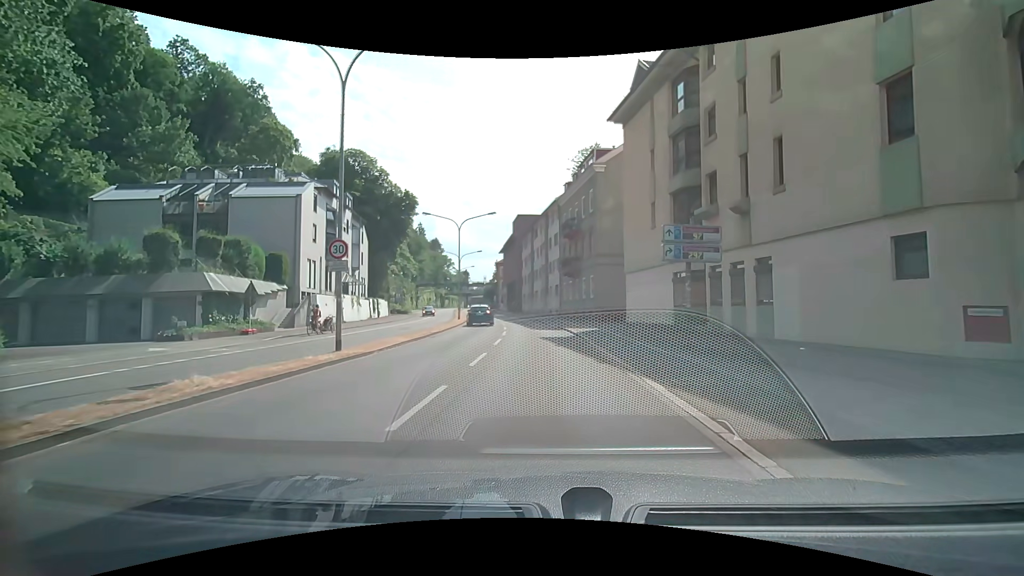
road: primary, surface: asphalt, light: Day
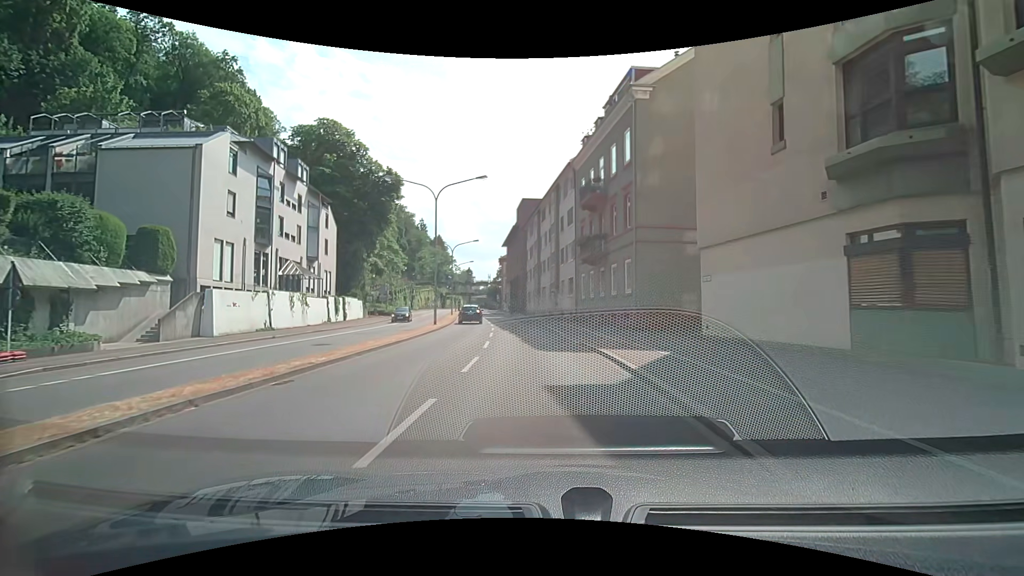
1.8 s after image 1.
(0.0, +13.4) m; -1°
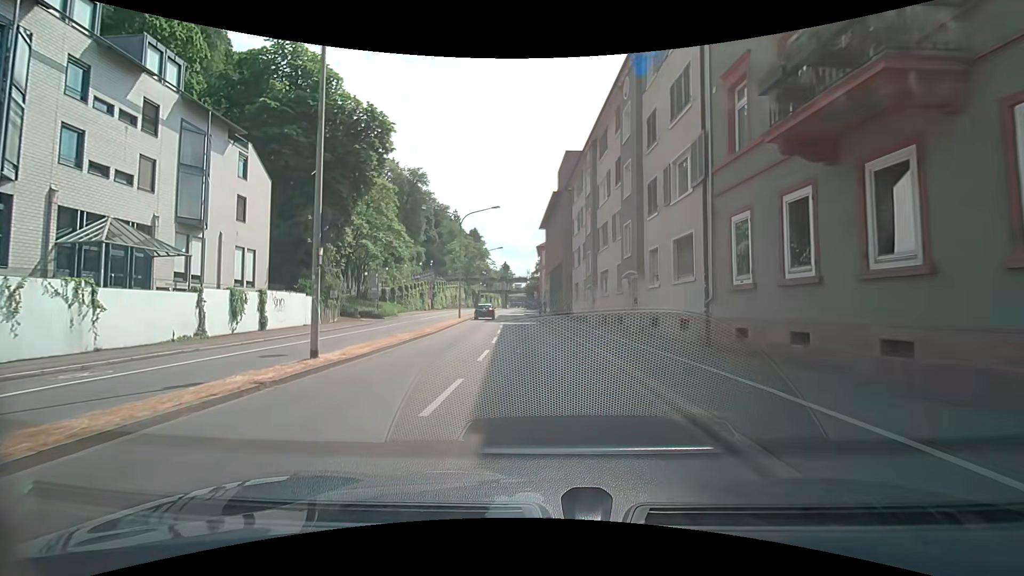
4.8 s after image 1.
(-0.6, +22.2) m; -5°
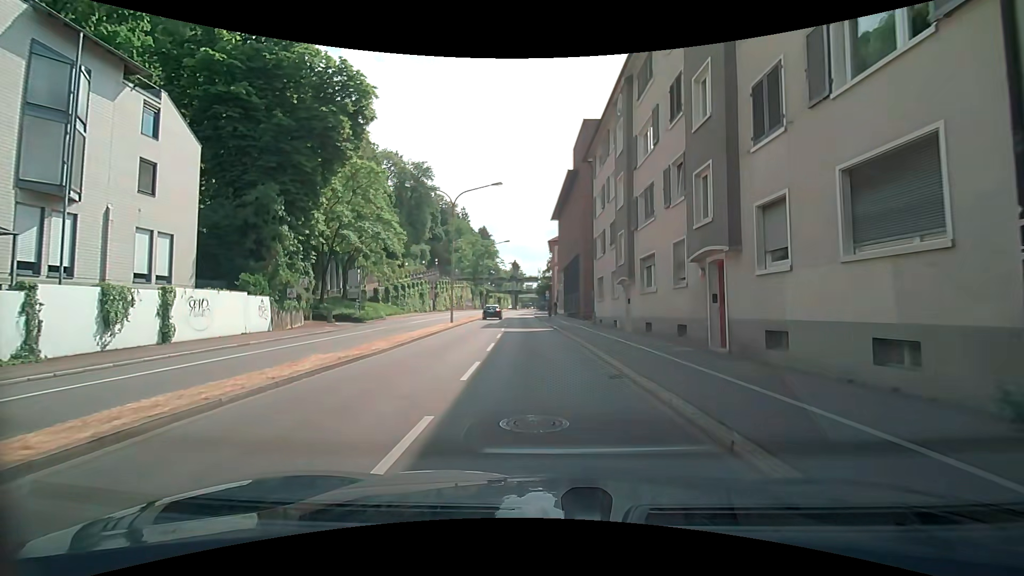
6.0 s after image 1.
(-0.1, +8.9) m; -1°
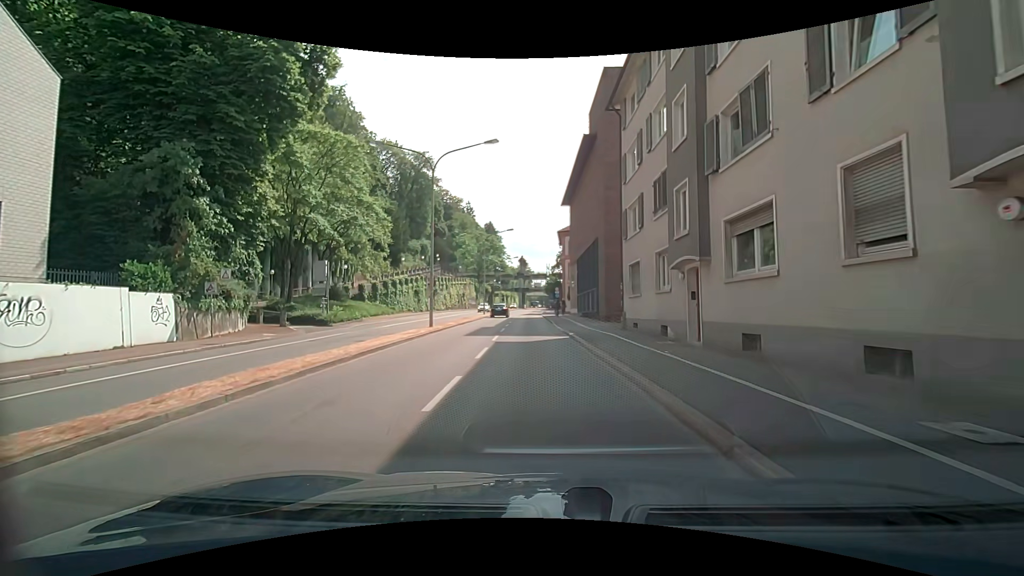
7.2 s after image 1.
(-0.2, +8.9) m; -1°
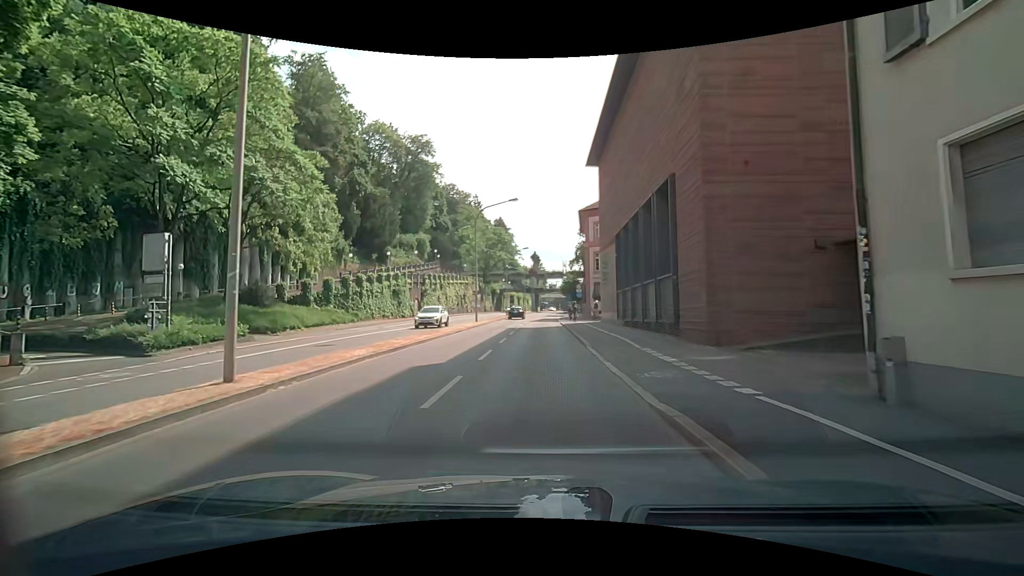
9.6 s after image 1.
(-0.3, +17.8) m; -2°
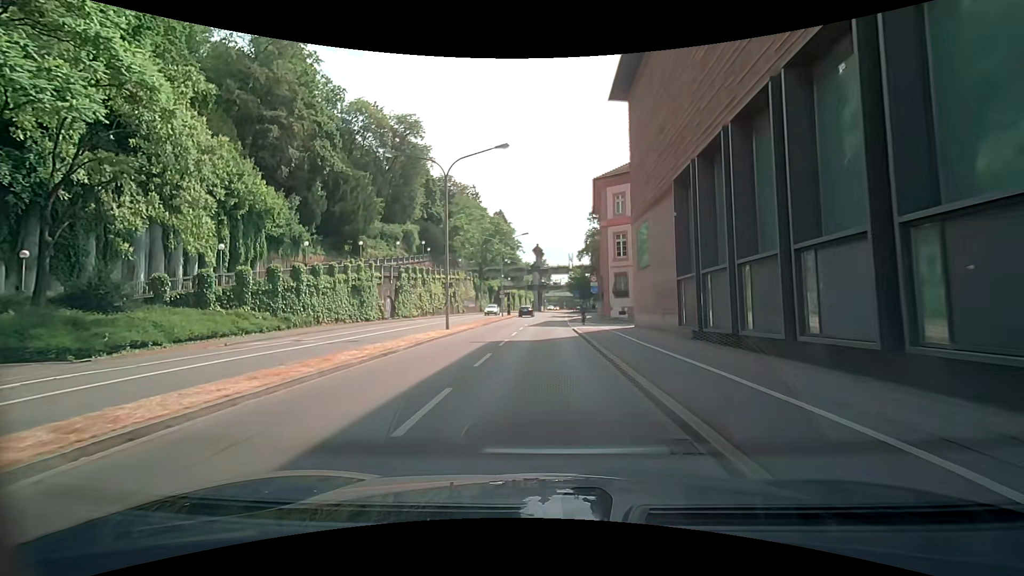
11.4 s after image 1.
(0.0, +13.4) m; -1°
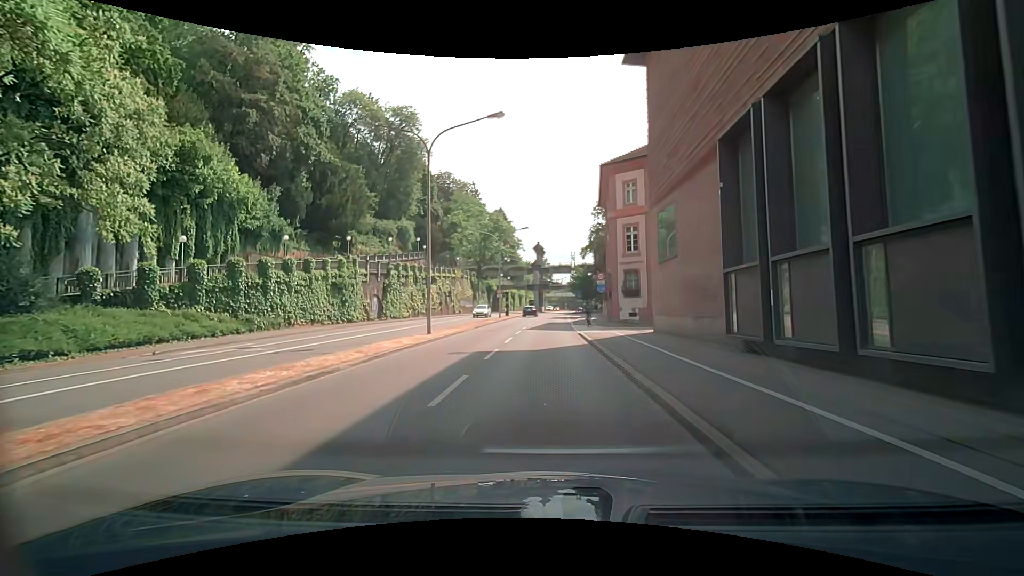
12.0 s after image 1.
(0.0, +4.5) m; 0°
(0, +10) (0, +20) (0, +30) (0, +40) (+1, +50) (+1, +60) (+2, +70) (+2, +80) (+3, +90) (+4, +100) m
